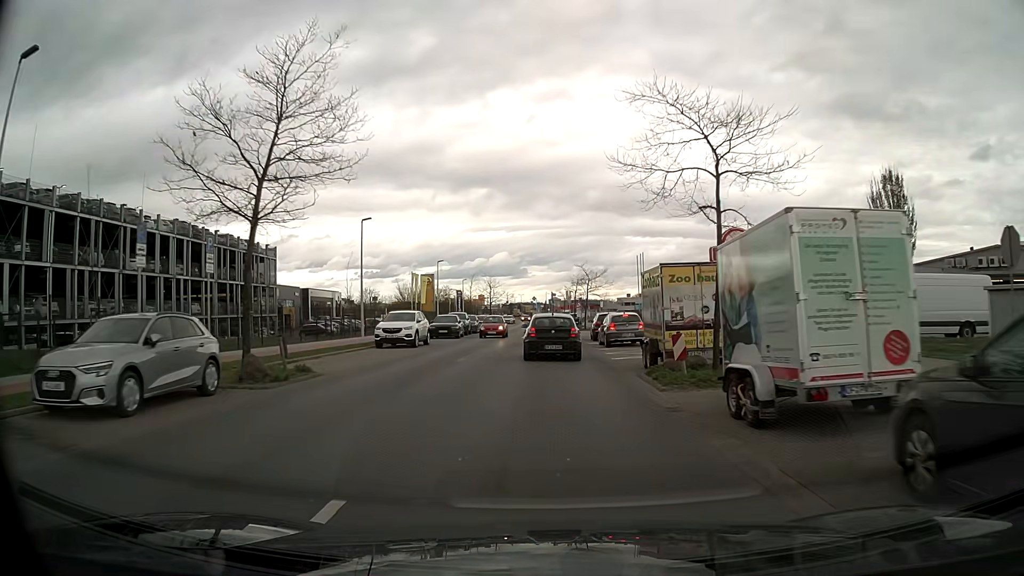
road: tertiary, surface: asphalt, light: Day
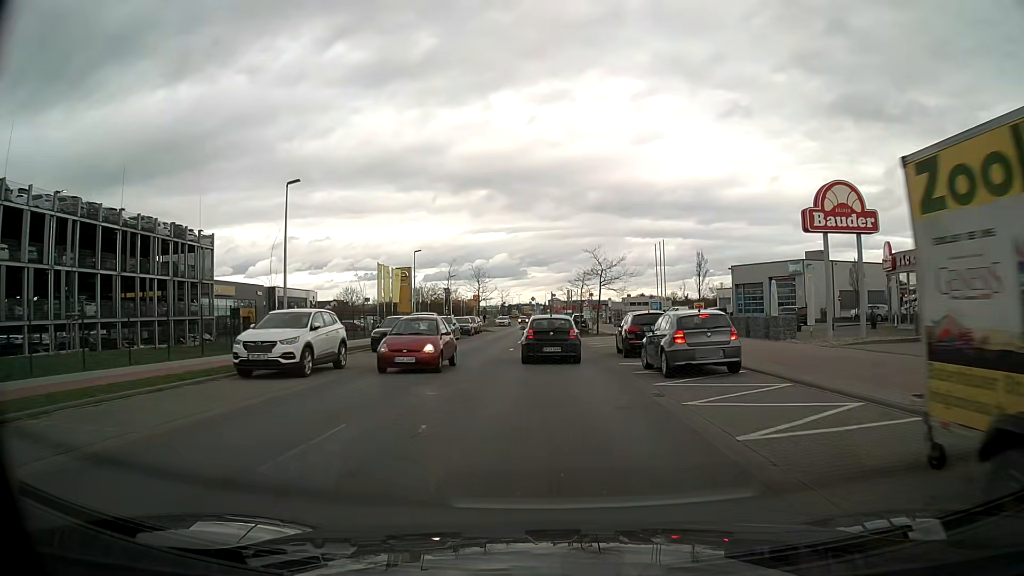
(0.0, +13.9) m; 0°
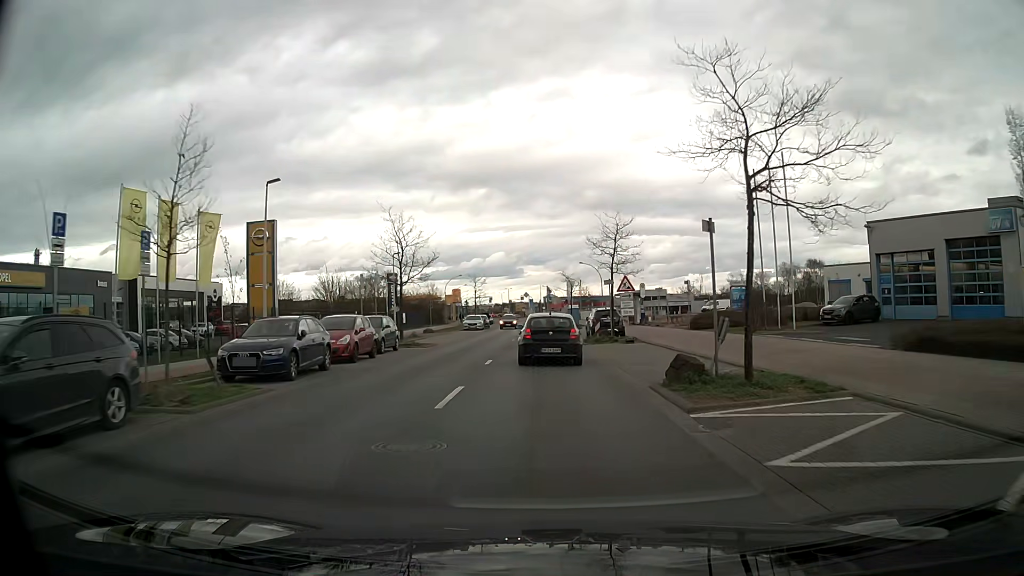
(+0.1, +34.3) m; 0°
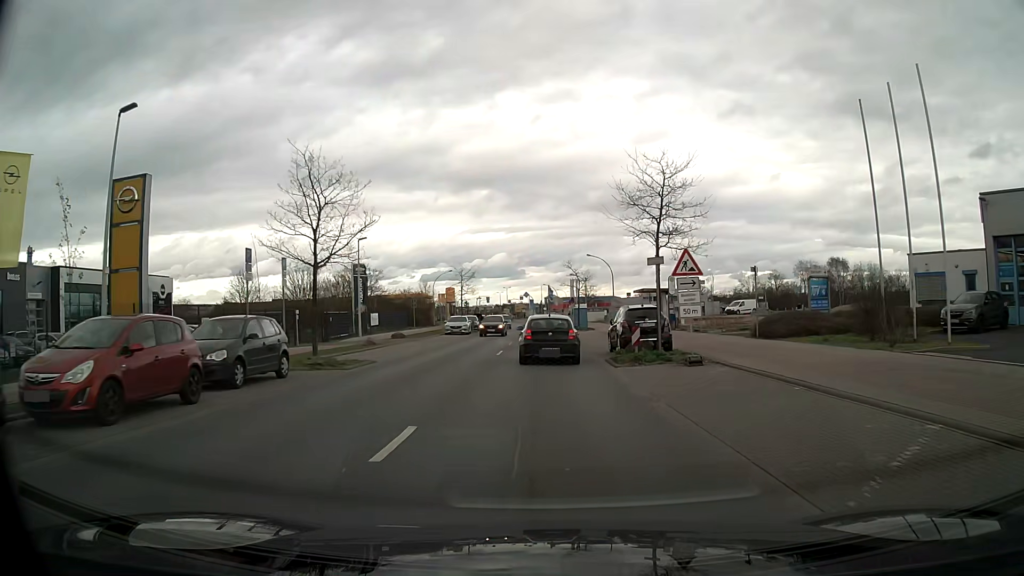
(0.0, +12.7) m; 0°
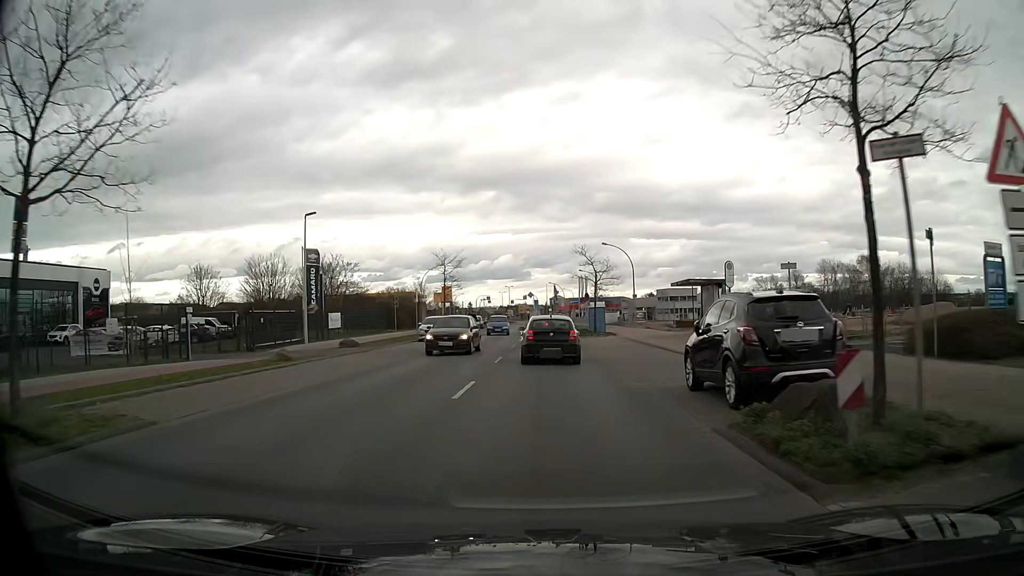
(-0.1, +13.1) m; 0°
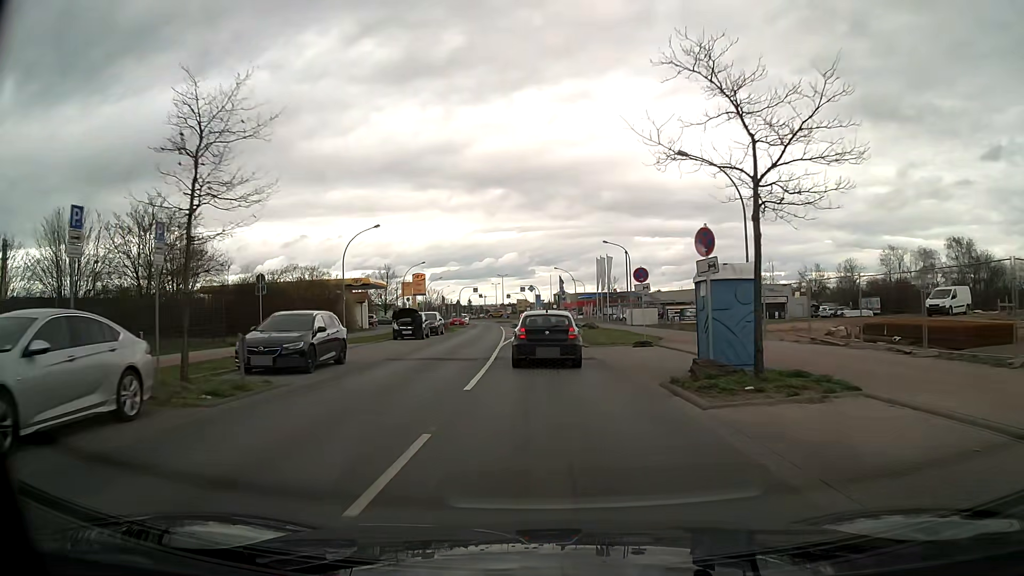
(-0.1, +33.8) m; 0°
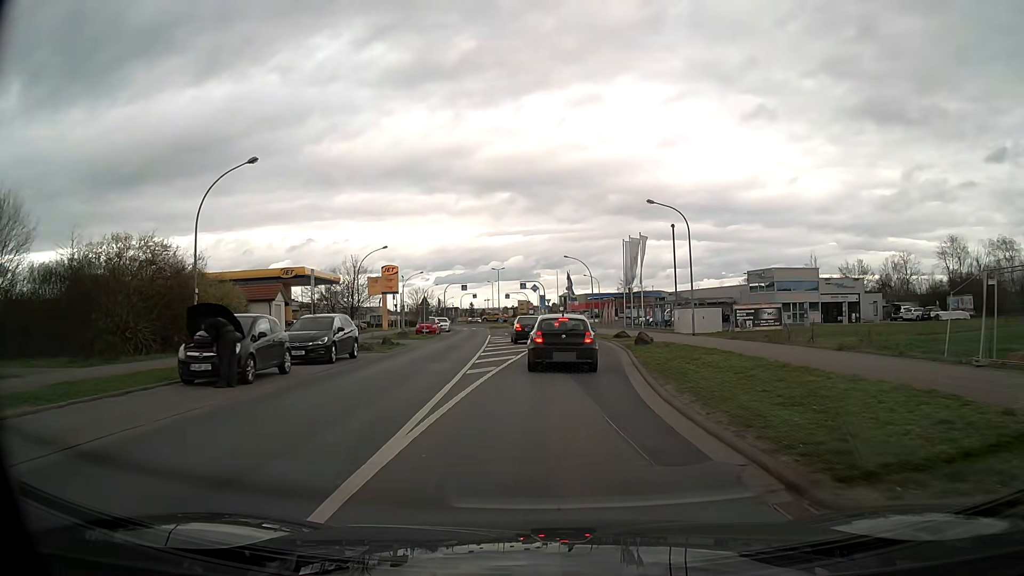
(-0.2, +22.8) m; 0°
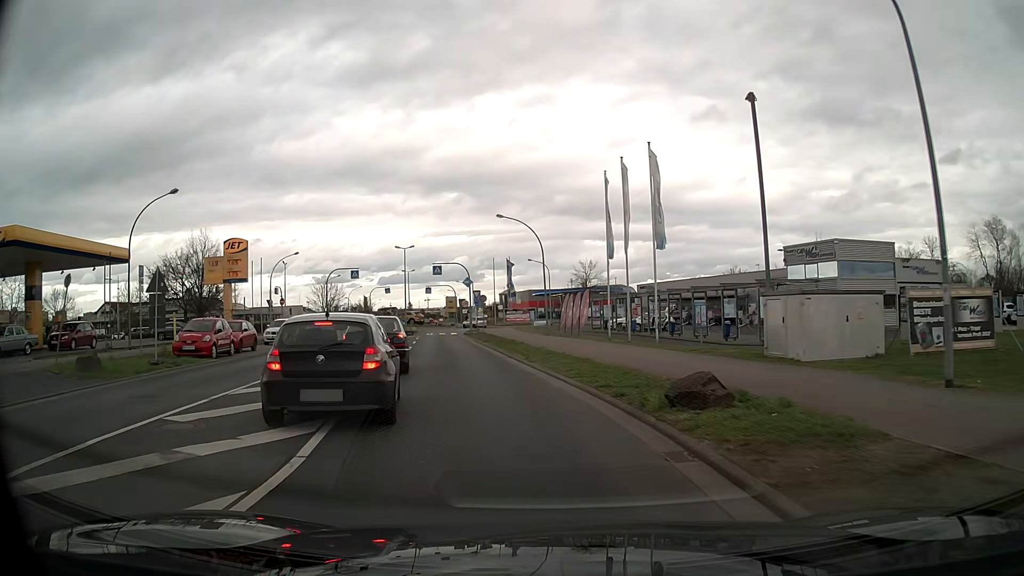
(+1.1, +29.1) m; +5°
